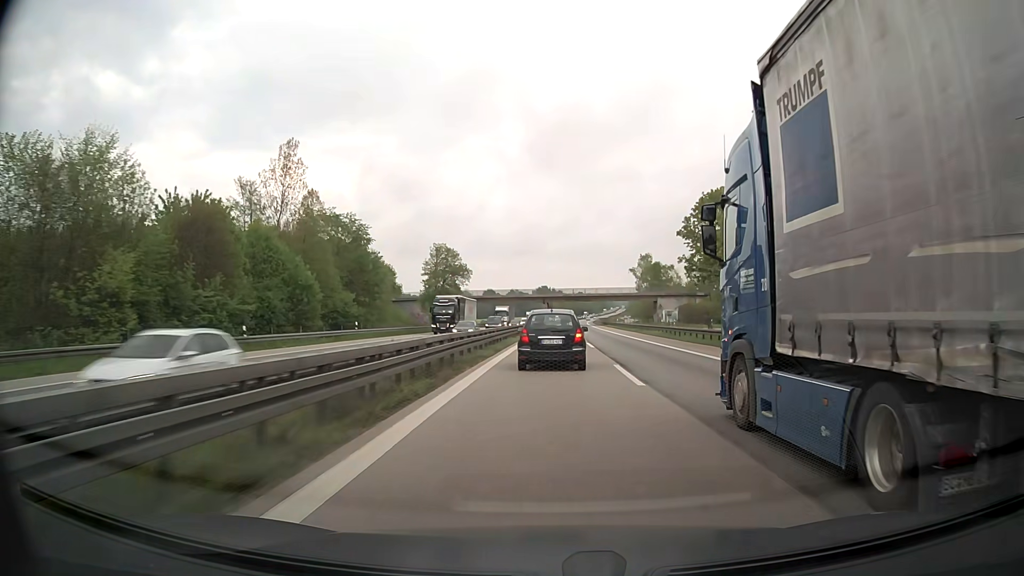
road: motorway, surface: asphalt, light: Day
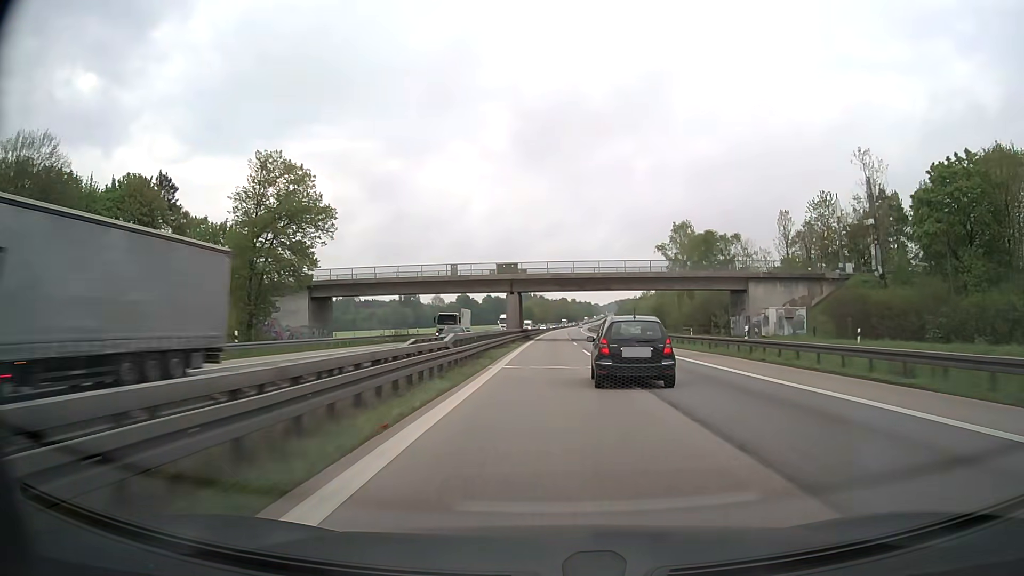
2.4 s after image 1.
(+1.2, +73.2) m; +2°
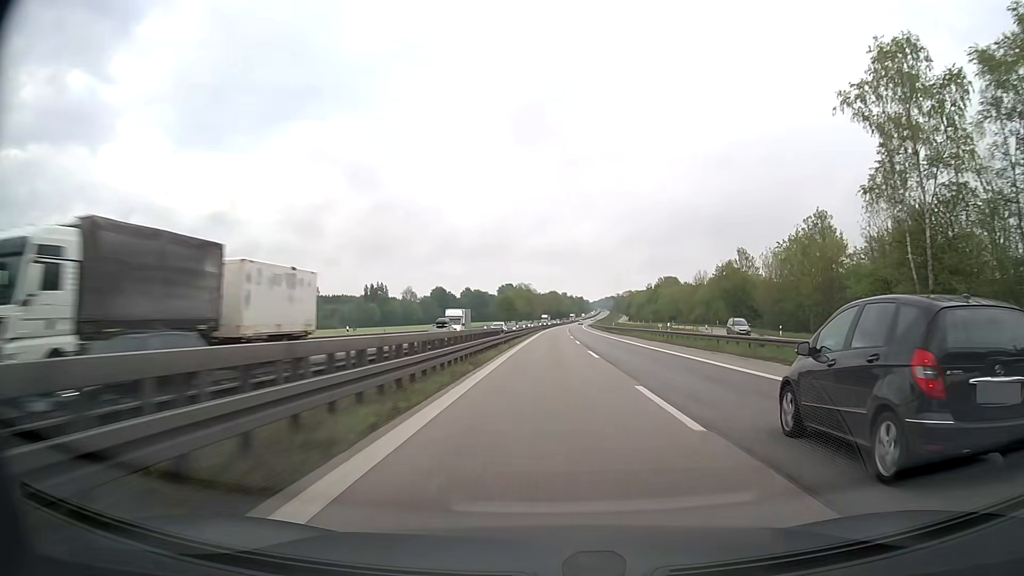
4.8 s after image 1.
(+0.7, +81.0) m; +1°
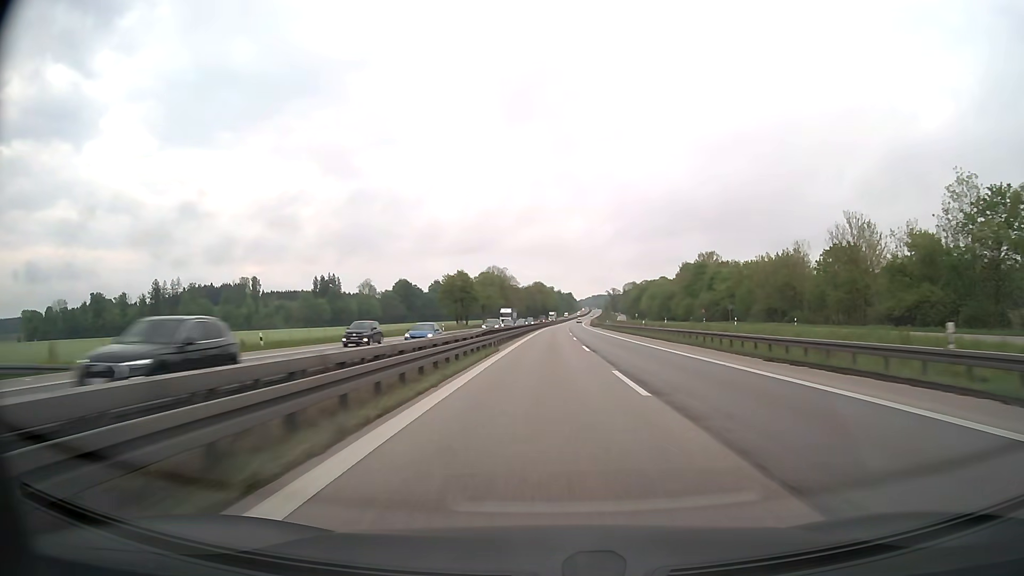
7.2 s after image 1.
(+0.8, +88.4) m; +1°
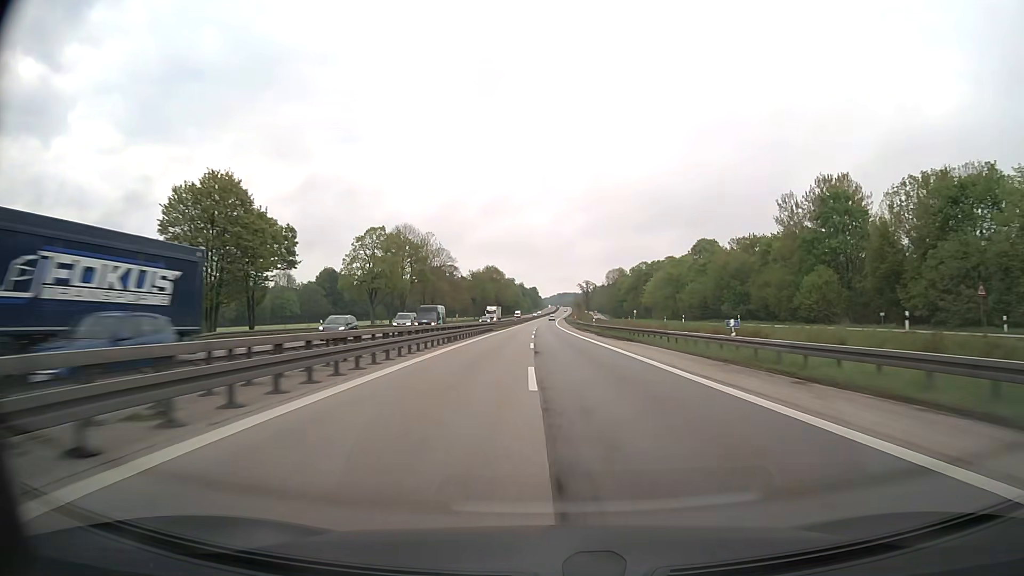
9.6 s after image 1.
(+2.7, +92.1) m; +3°
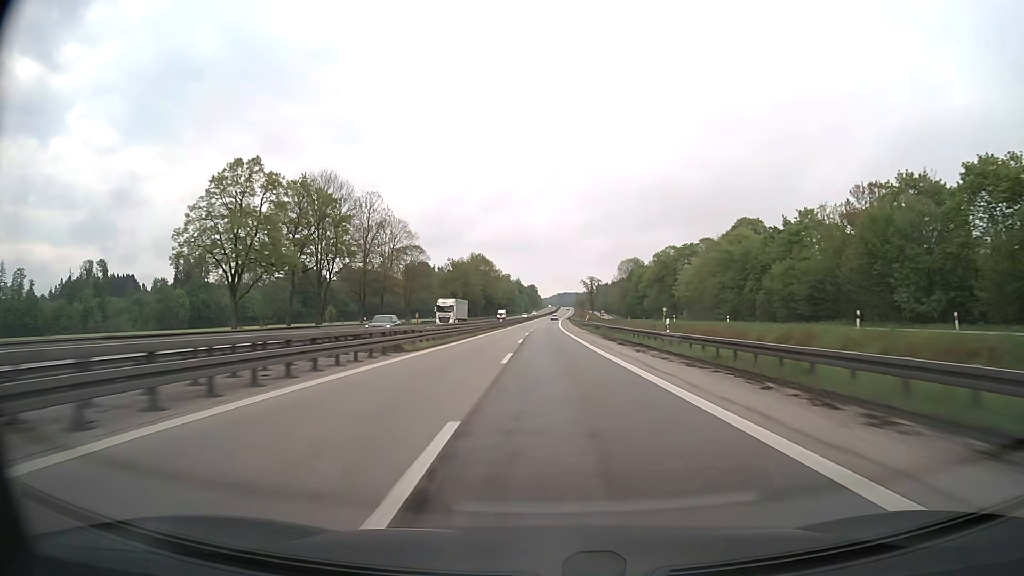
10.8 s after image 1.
(0.0, +46.9) m; 0°
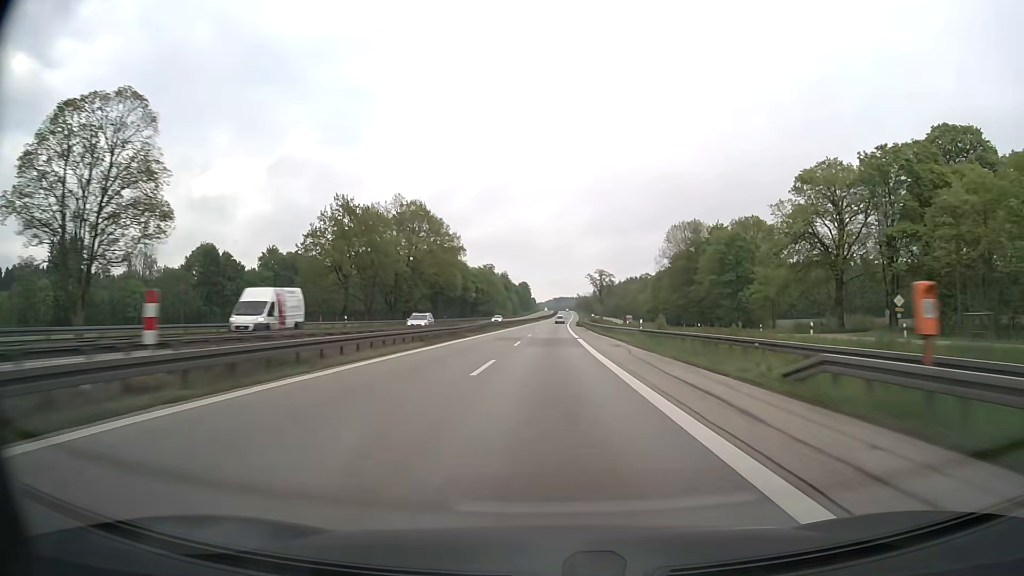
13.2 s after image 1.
(0.0, +95.3) m; 0°
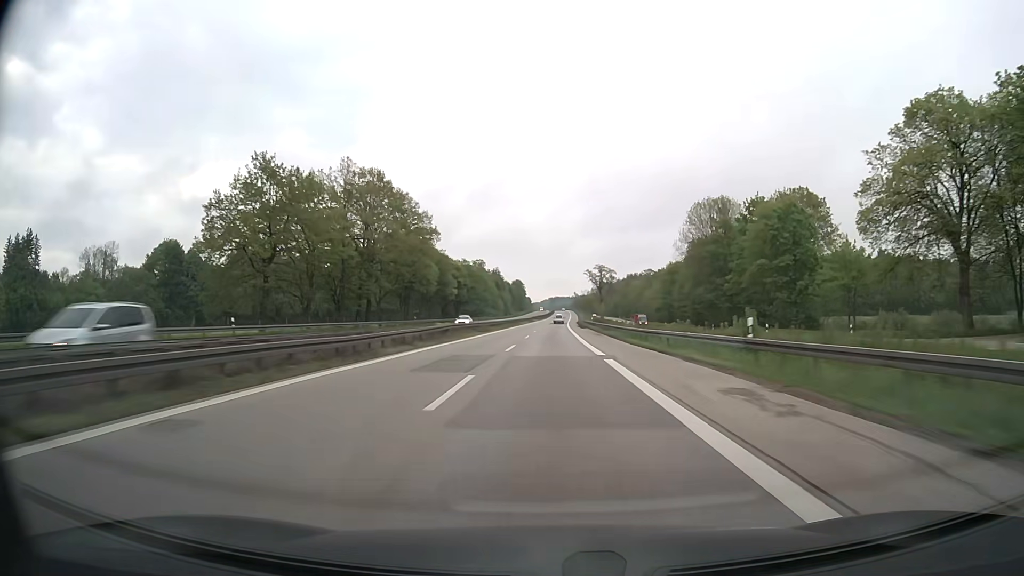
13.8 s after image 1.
(+0.1, +24.1) m; 0°
(0, +10) (0, +20) (0, +30) (0, +40) (0, +50) (0, +60) (0, +70) (0, +80) (+1, +90) (+1, +100) m
